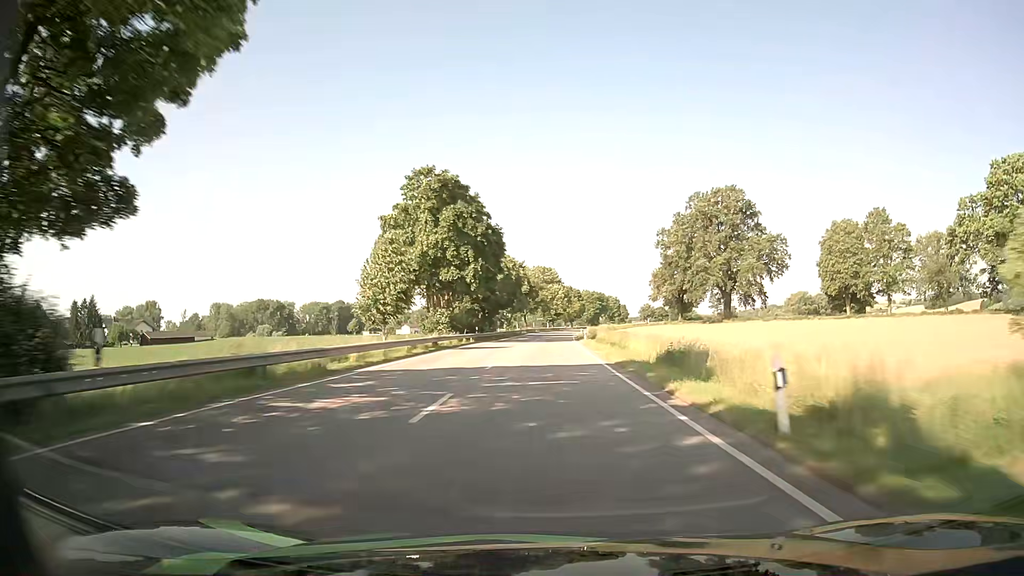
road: primary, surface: asphalt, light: Day
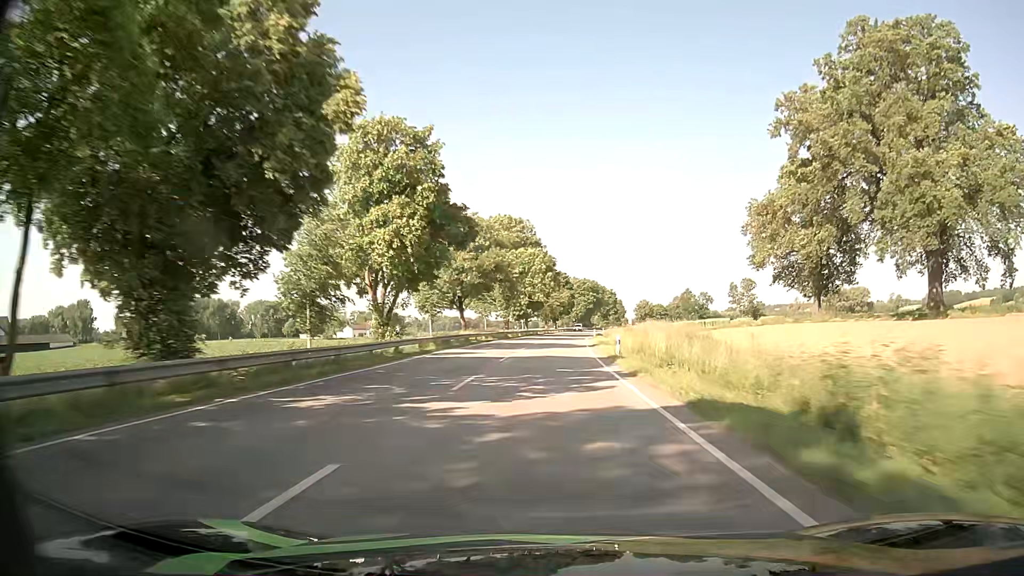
(+1.5, +78.1) m; +2°
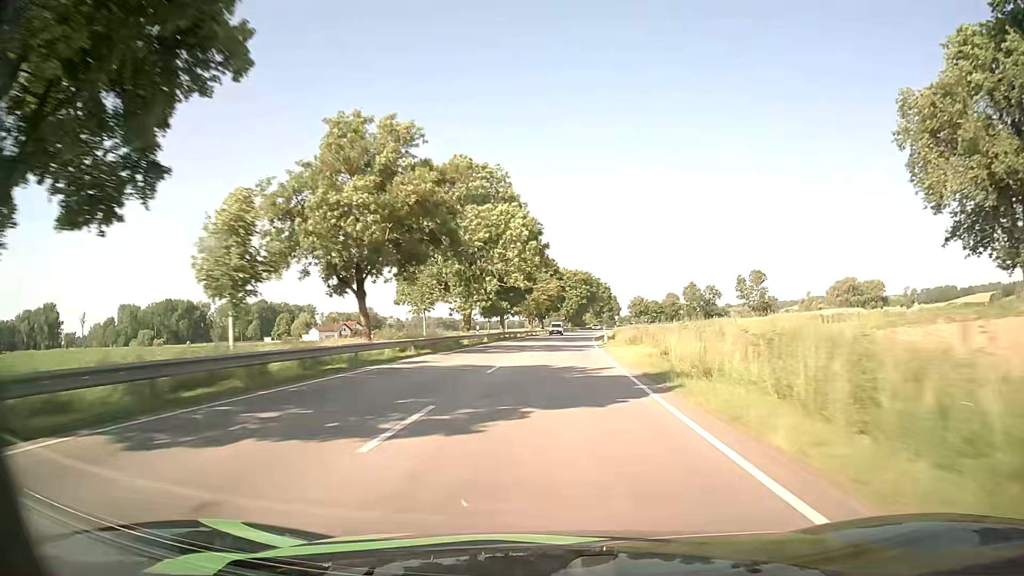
(+0.3, +30.9) m; +1°
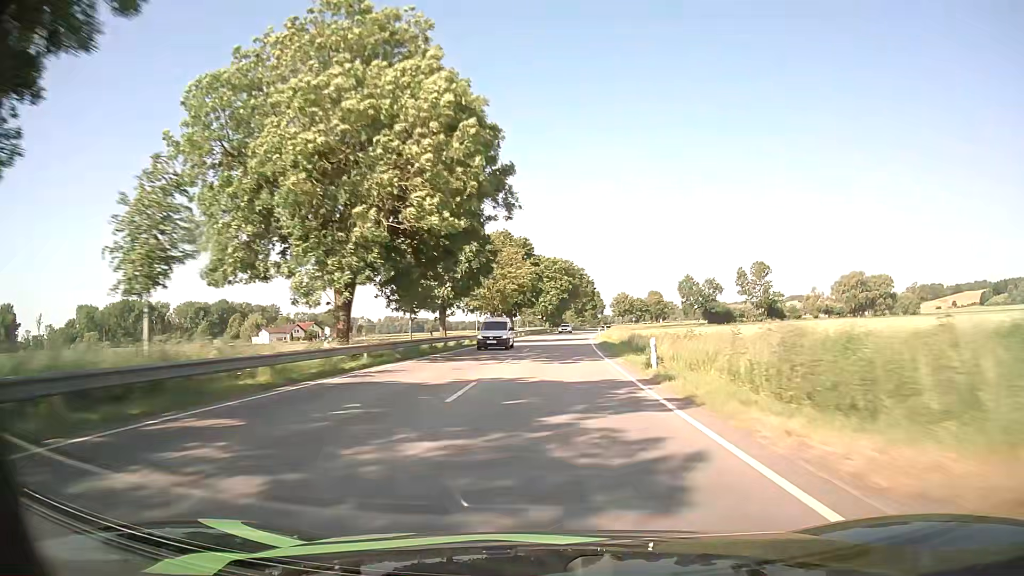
(+0.6, +30.7) m; +2°
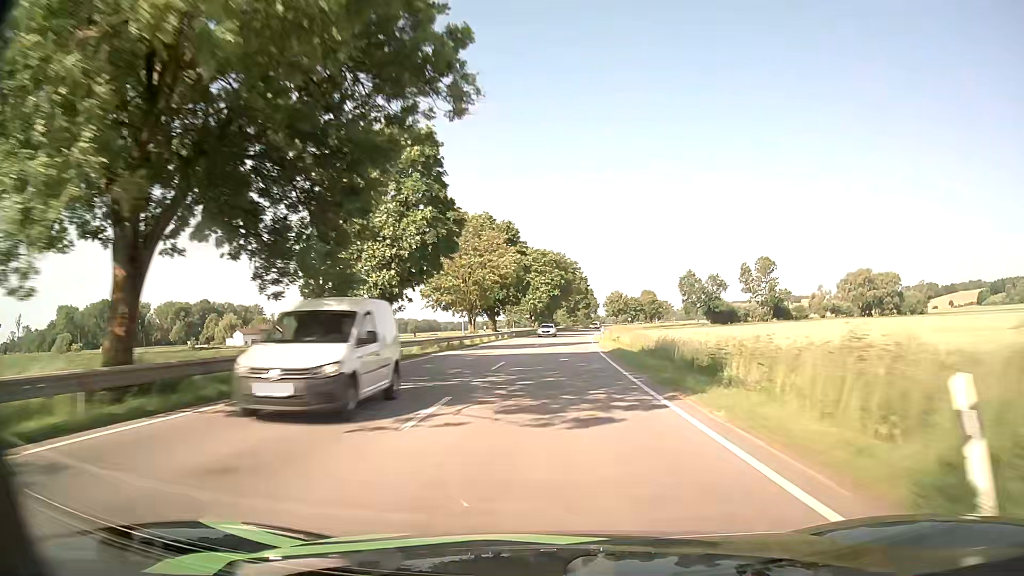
(+0.1, +15.3) m; +1°
(0, +10) (0, +20) (0, +30) (+1, +40) (+1, +50) (+2, +60) (+2, +70) (+3, +80) (+4, +90) (+5, +100) m
